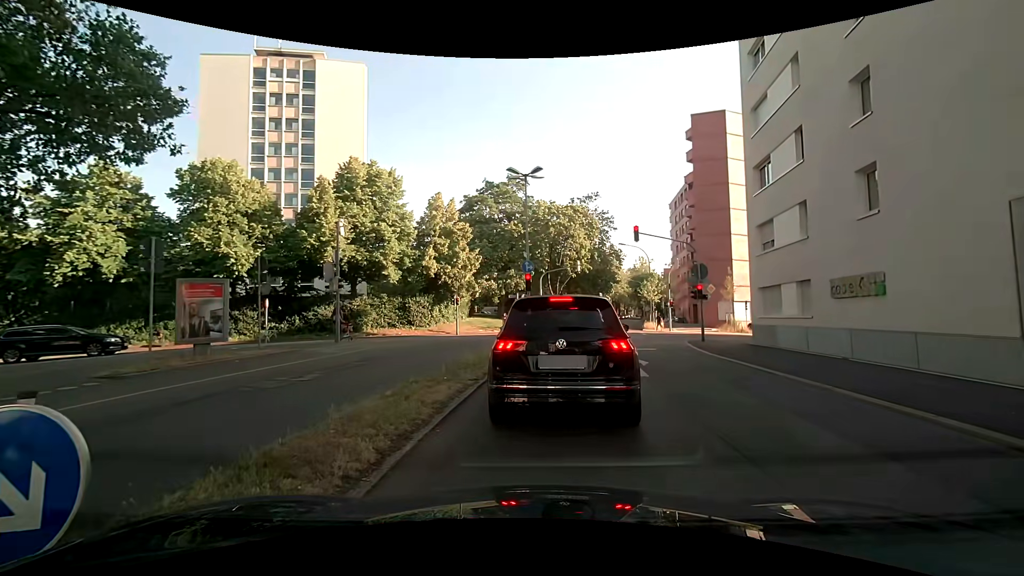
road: secondary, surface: asphalt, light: Day
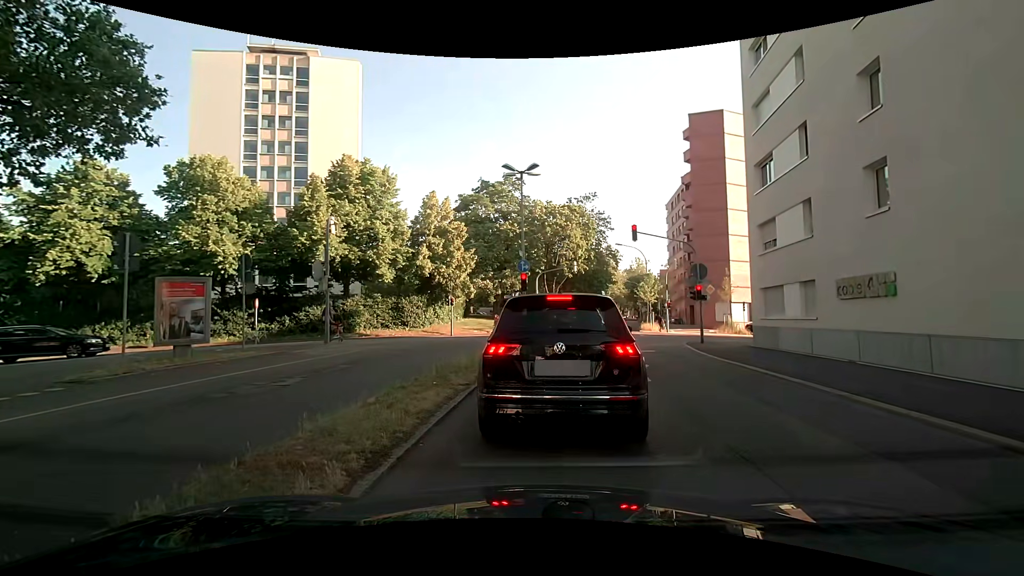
(0.0, +0.6) m; 0°
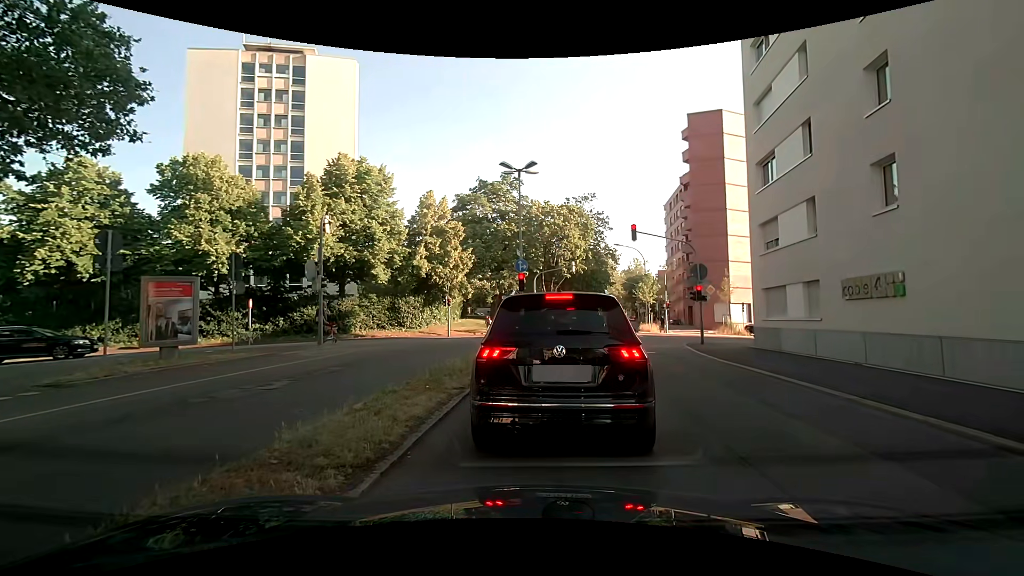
(0.0, +0.4) m; 0°
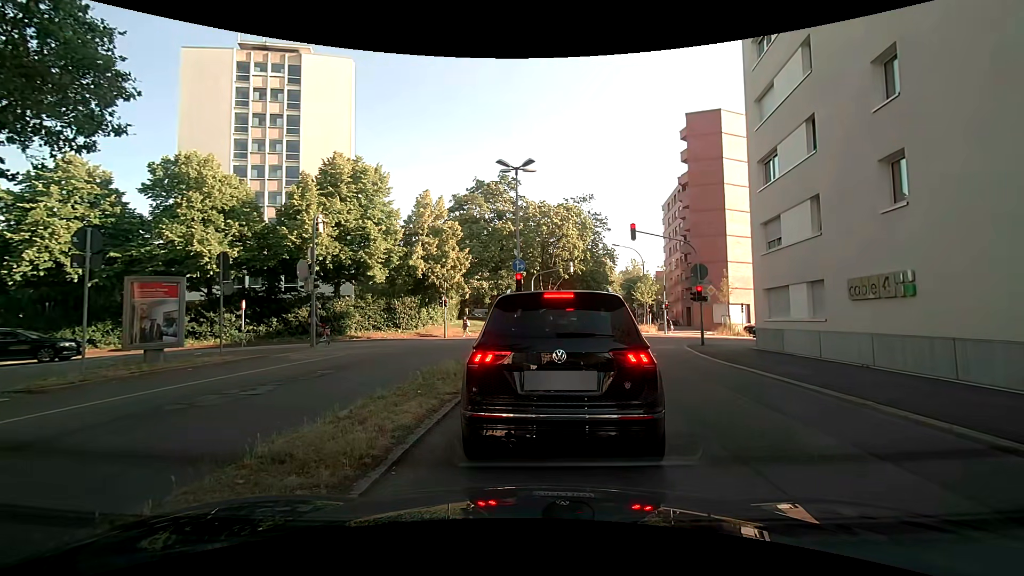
(0.0, +0.5) m; 0°
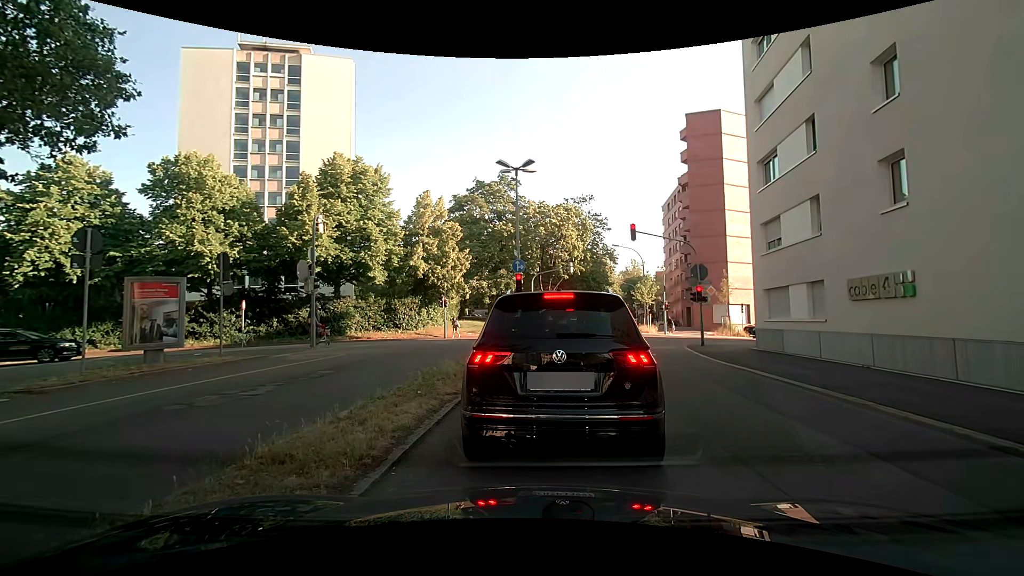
(0.0, 0.0) m; 0°
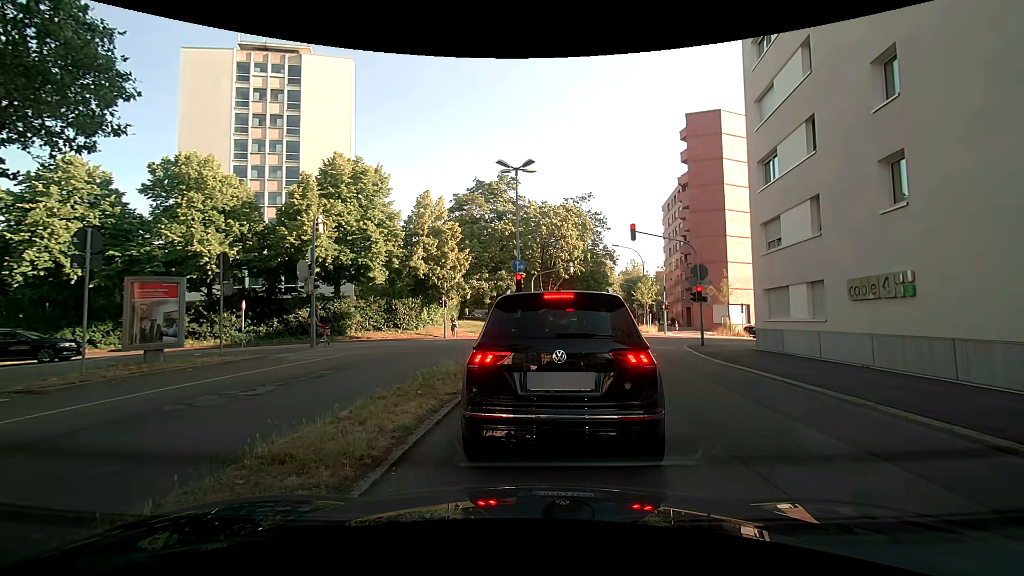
(0.0, 0.0) m; 0°
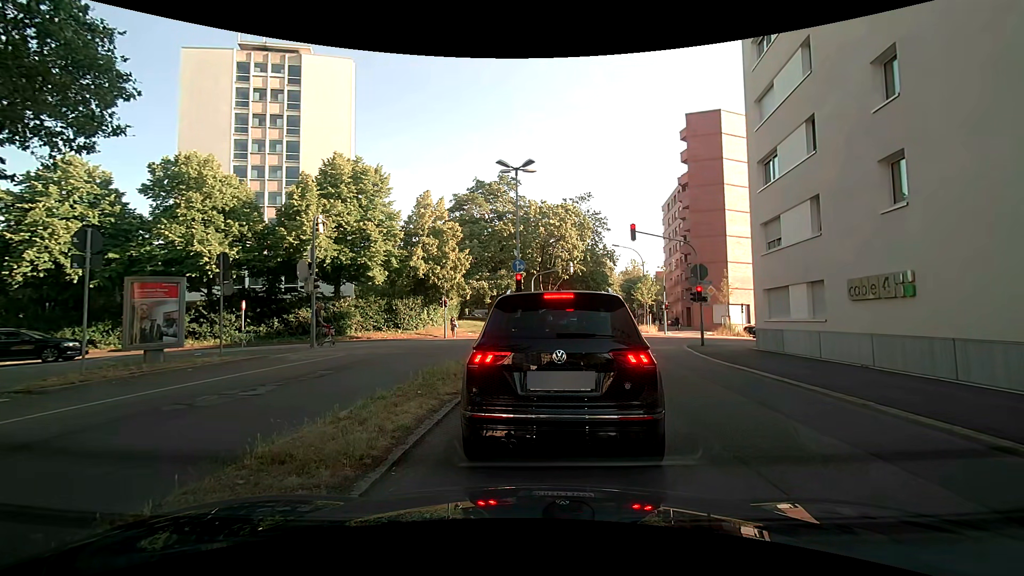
(0.0, 0.0) m; 0°
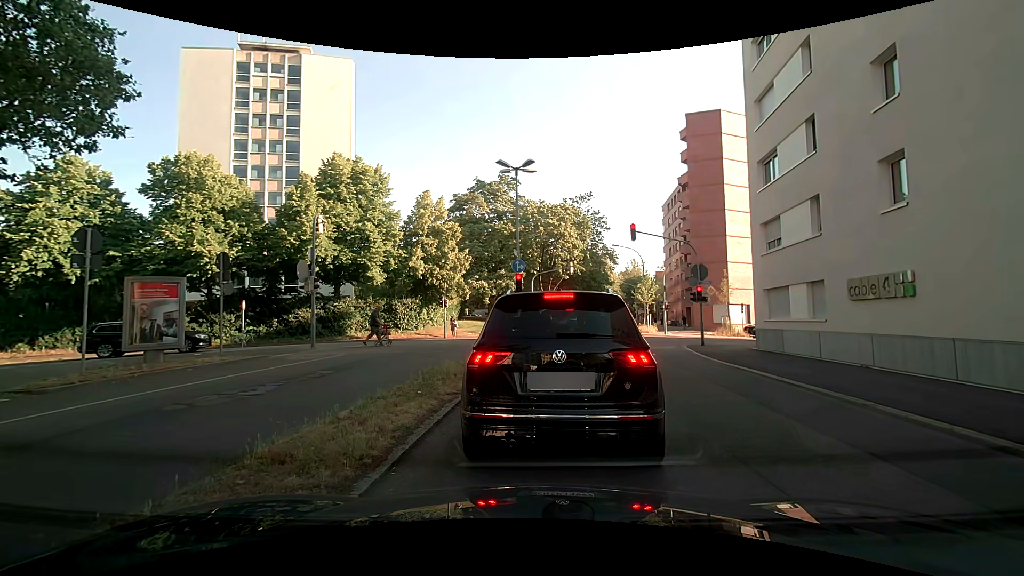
(0.0, 0.0) m; 0°
